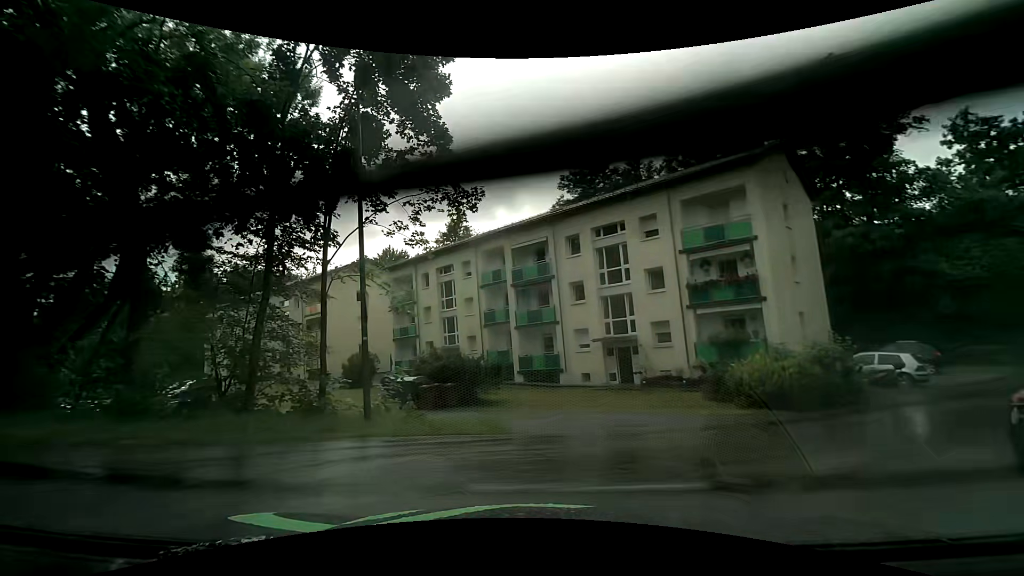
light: Day
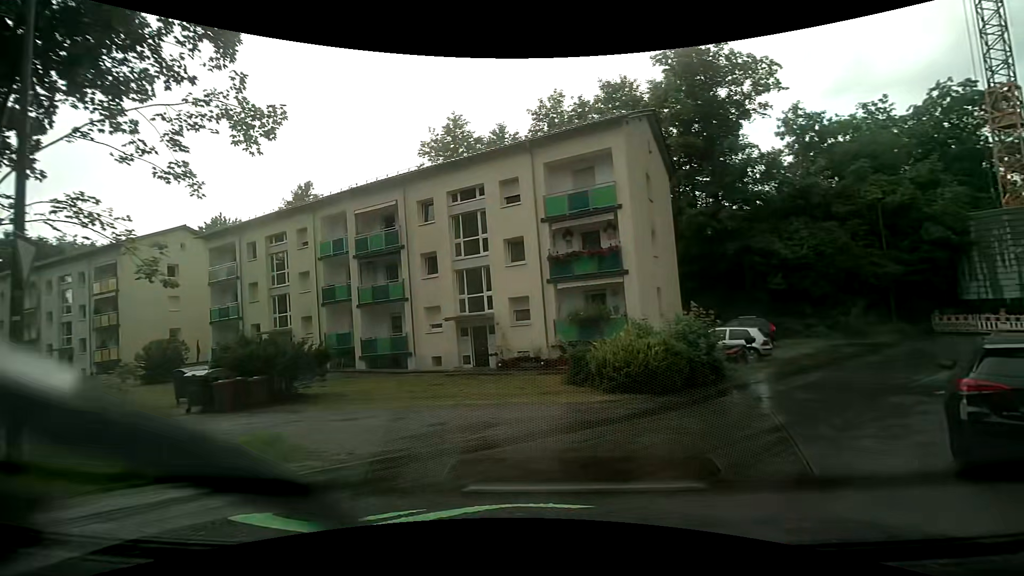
(+0.5, +3.6) m; +15°
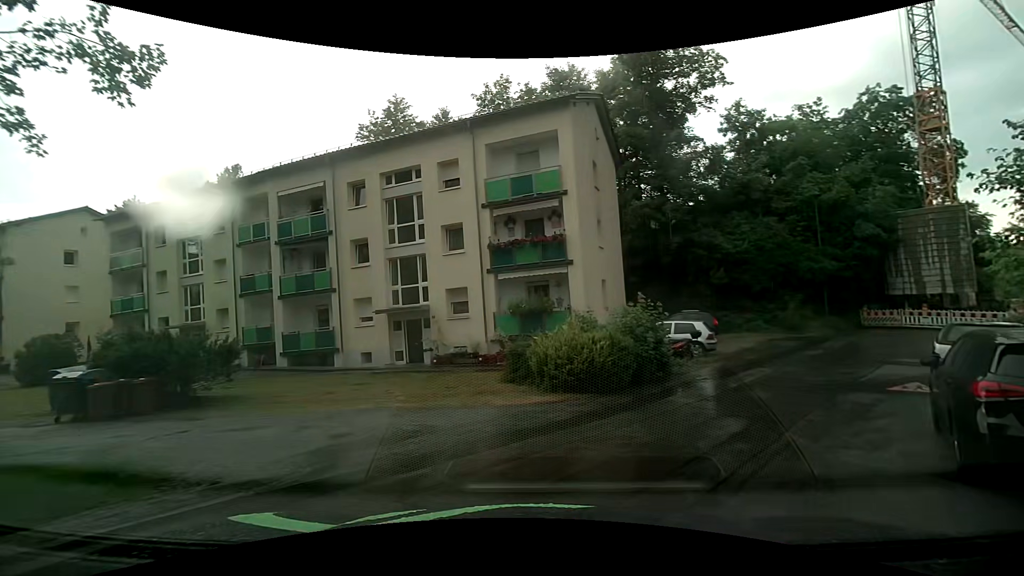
(+0.1, +1.6) m; +5°
